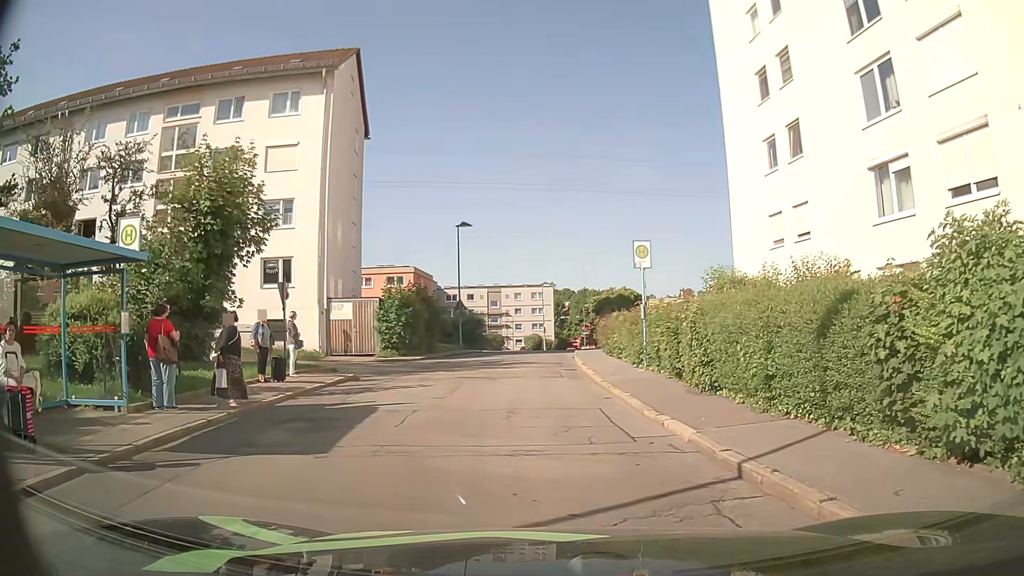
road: residential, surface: asphalt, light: Day
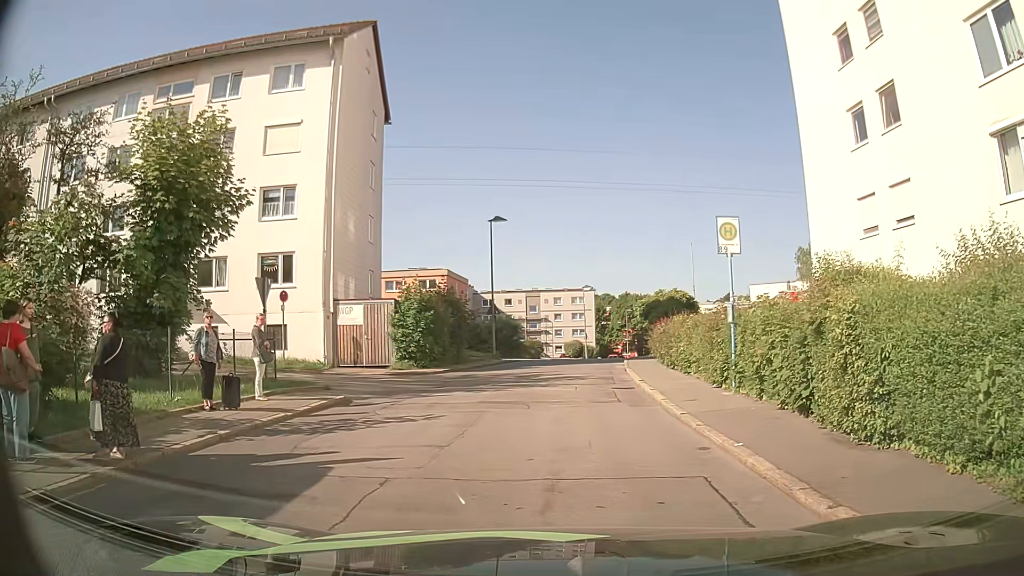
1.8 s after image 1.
(0.0, +4.5) m; -1°
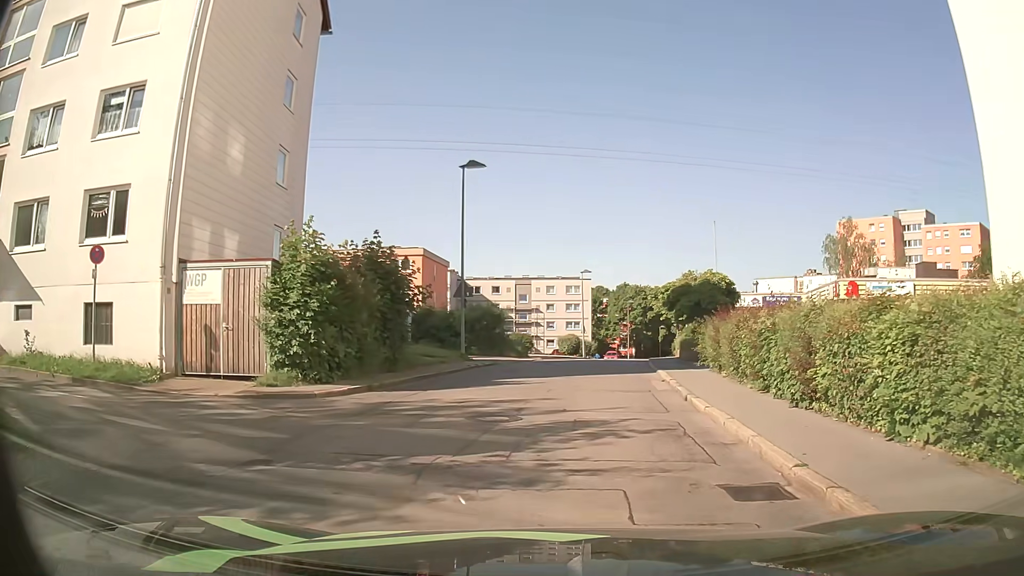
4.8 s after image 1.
(-0.1, +11.3) m; 0°
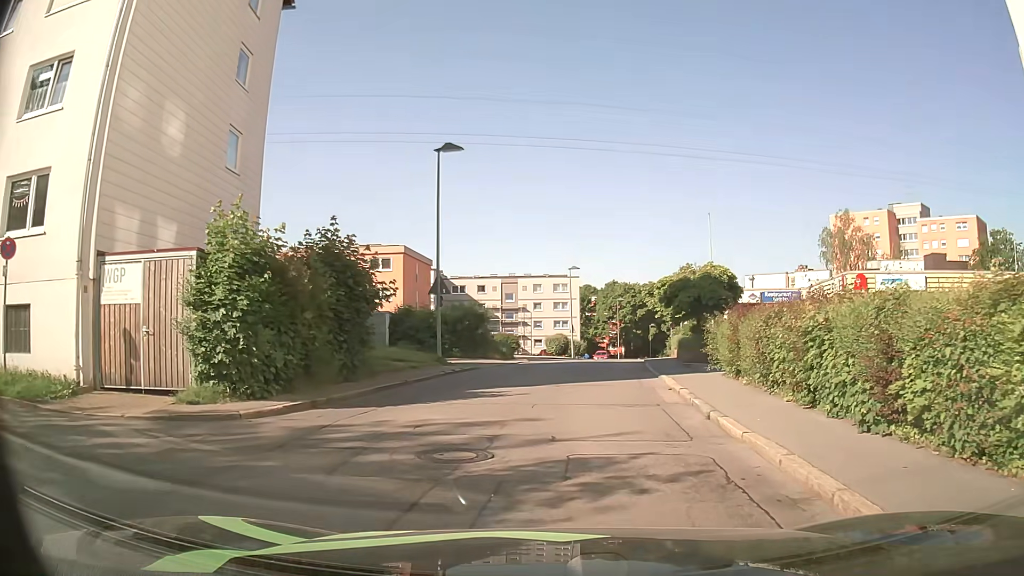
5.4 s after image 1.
(+0.1, +2.7) m; +2°
